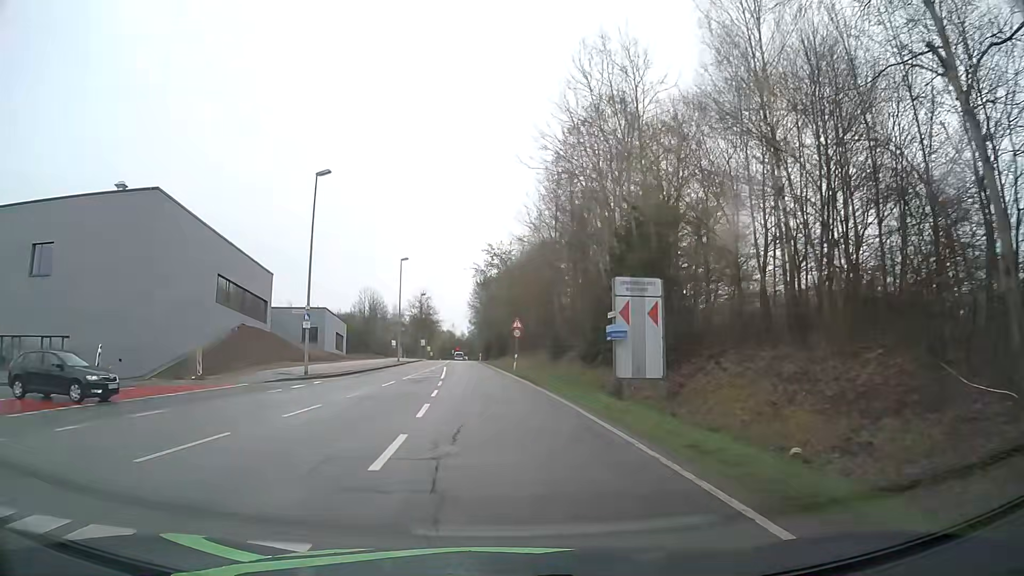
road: secondary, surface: asphalt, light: Day
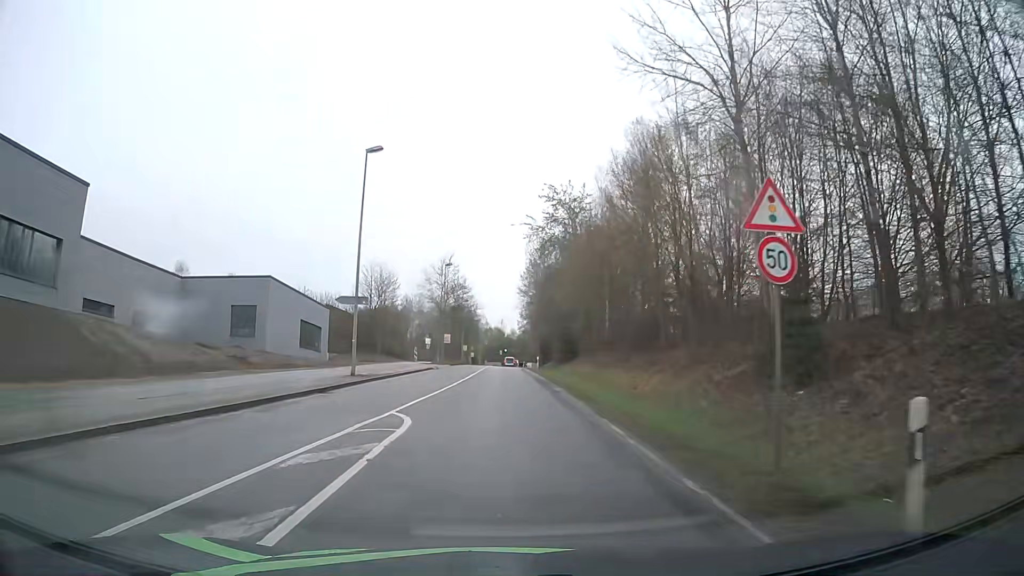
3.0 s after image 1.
(-1.8, +38.3) m; -5°
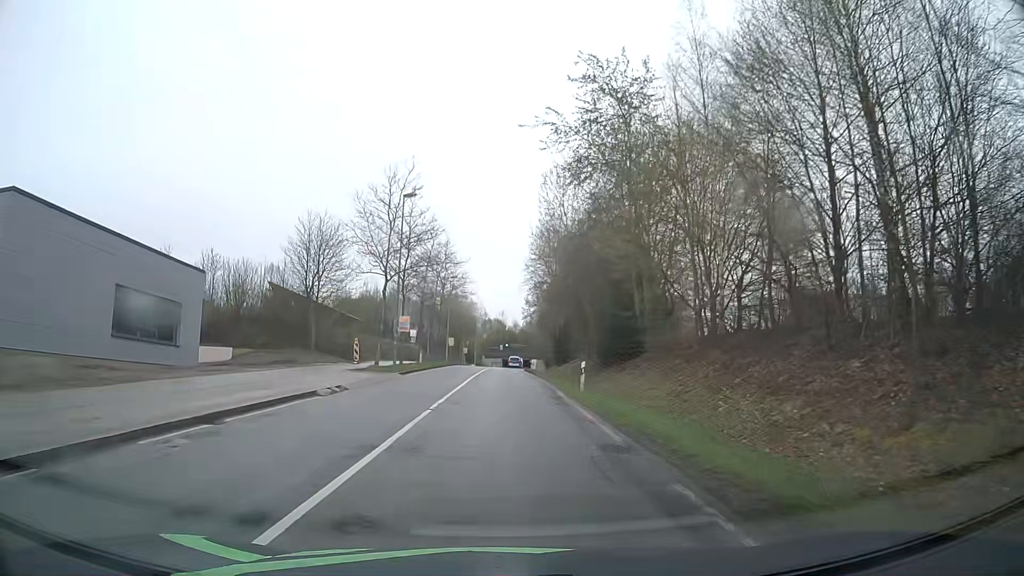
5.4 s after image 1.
(-0.2, +30.6) m; 0°
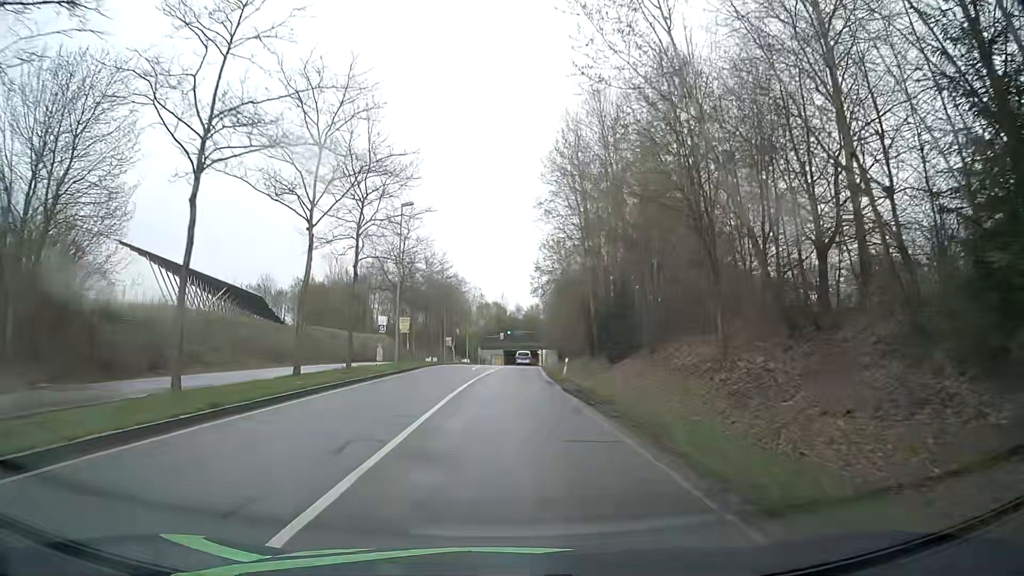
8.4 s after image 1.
(0.0, +37.8) m; 0°
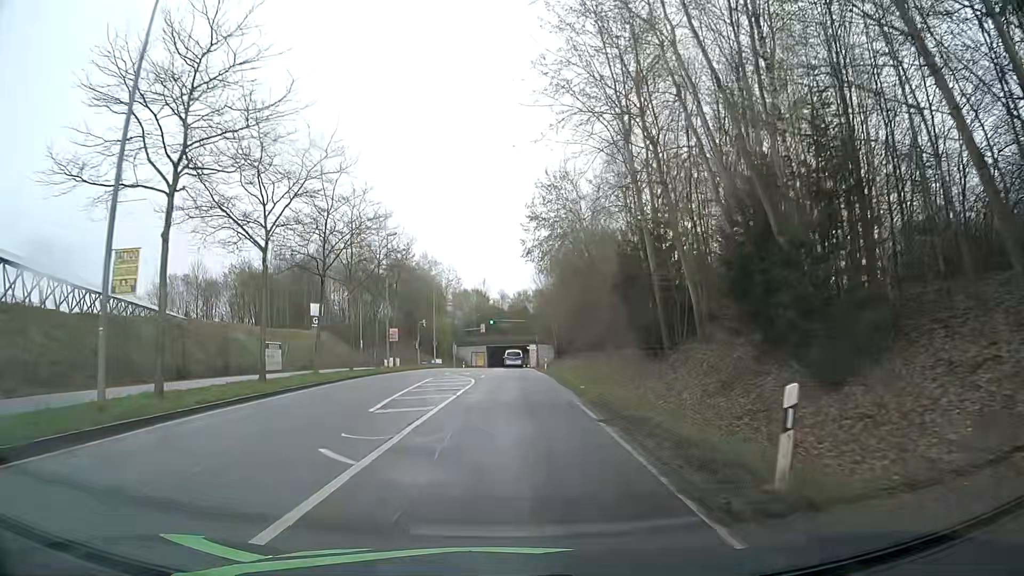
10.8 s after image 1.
(+0.5, +30.4) m; +2°
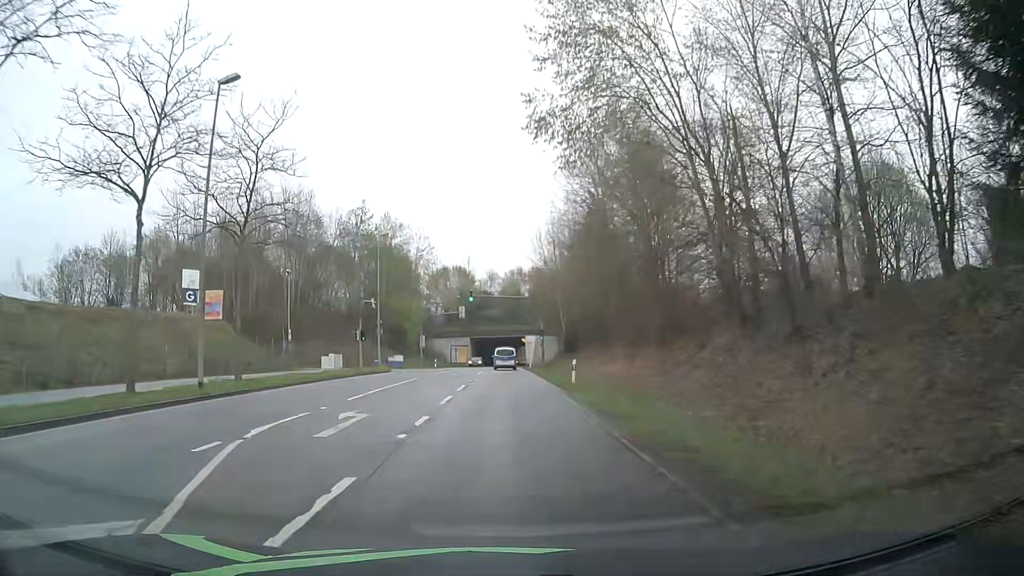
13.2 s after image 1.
(-0.2, +30.7) m; 0°
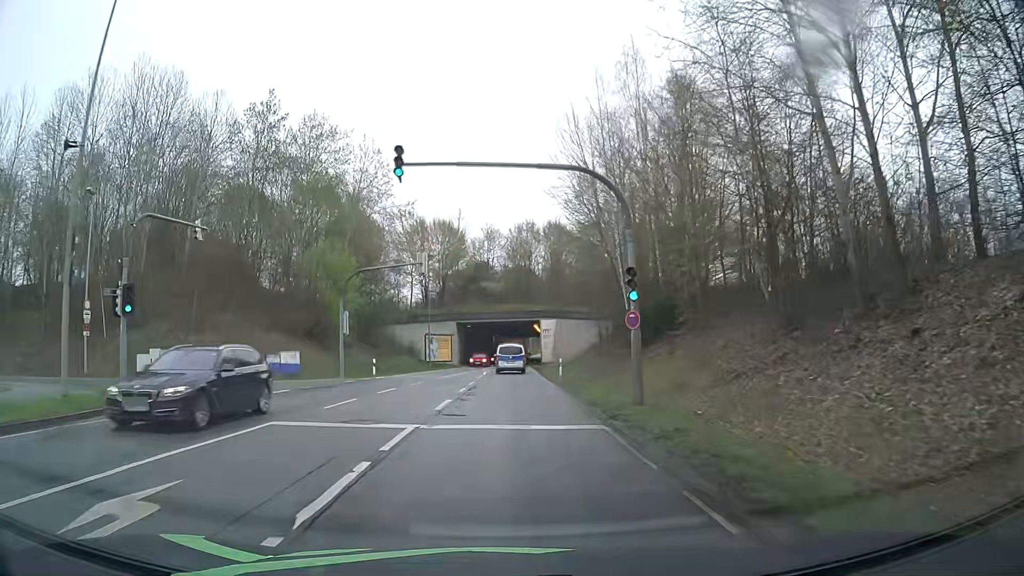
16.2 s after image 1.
(-0.3, +38.1) m; -1°
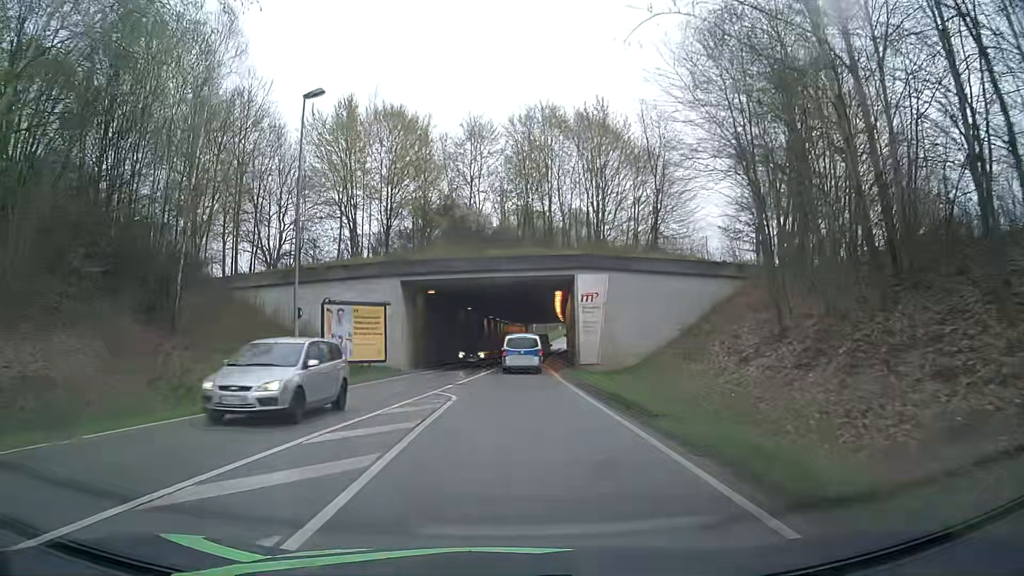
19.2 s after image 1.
(-0.2, +38.4) m; 0°
